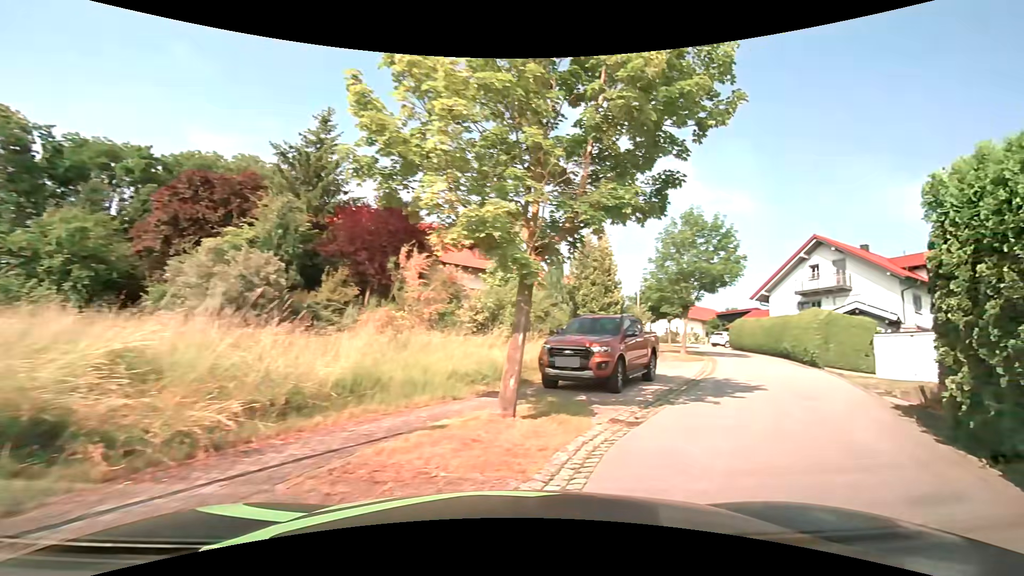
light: Day
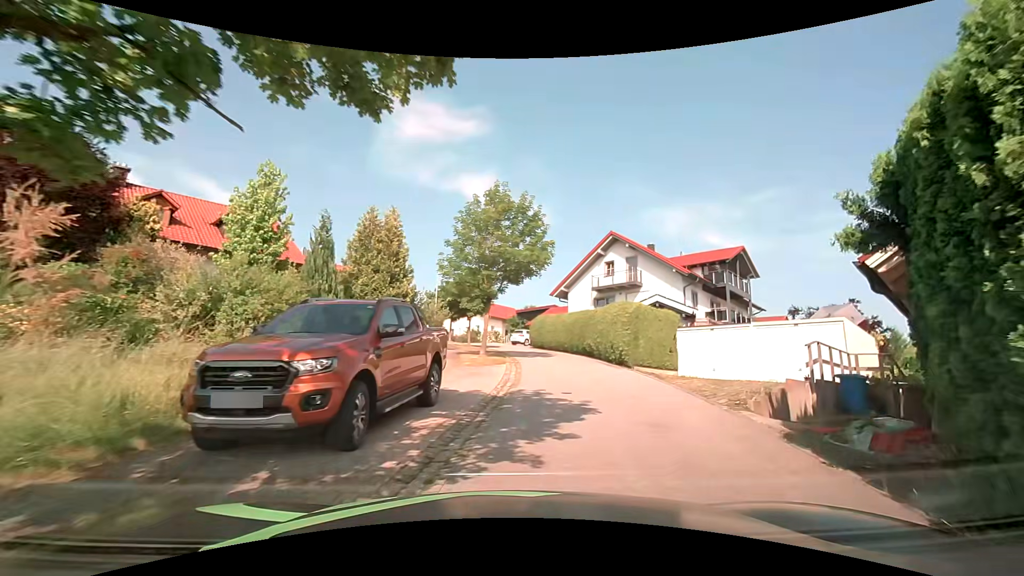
(+1.4, +5.5) m; +24°
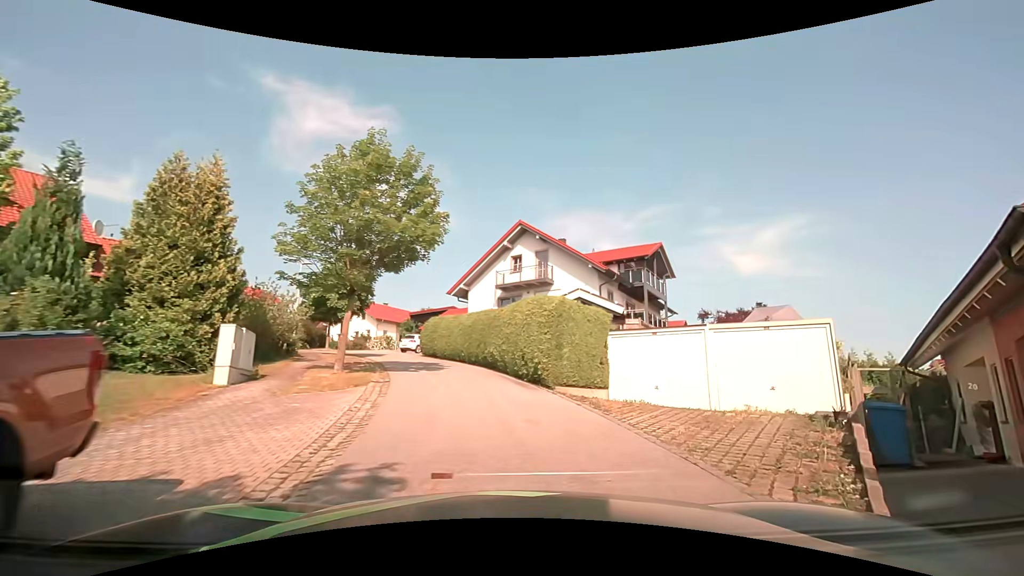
(+0.6, +6.1) m; +13°
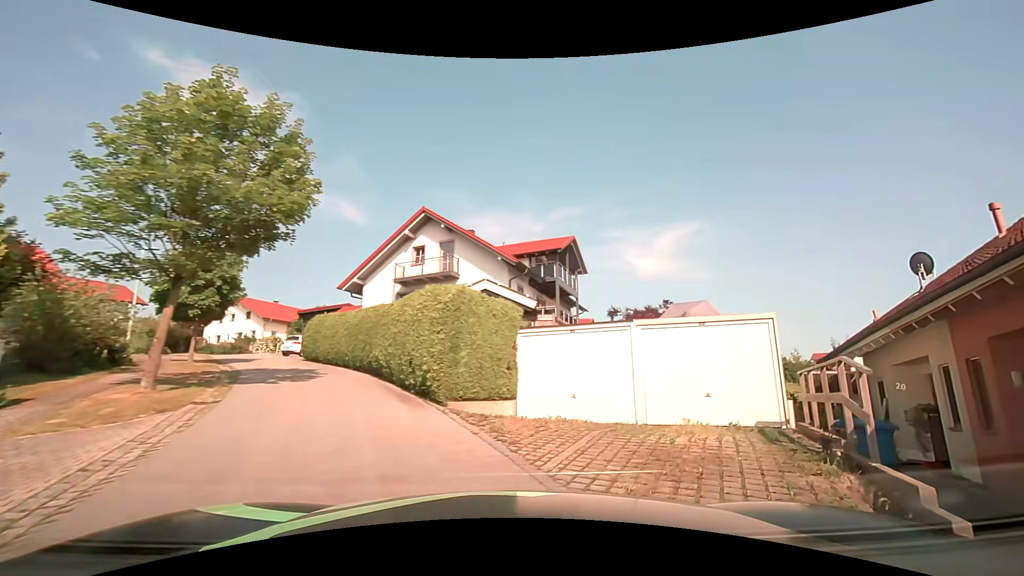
(+0.1, +3.0) m; +10°
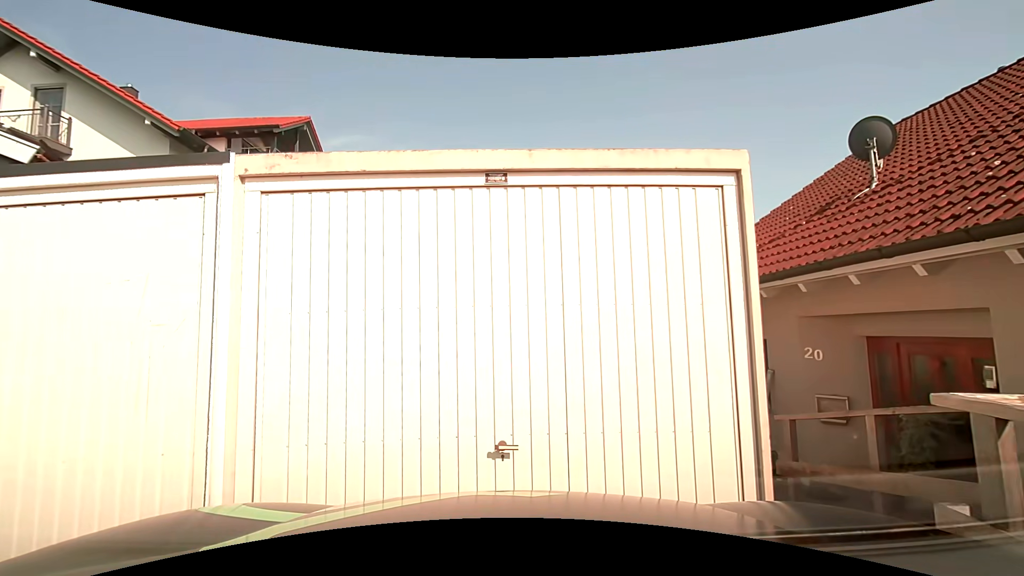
(+2.1, +8.3) m; +24°
